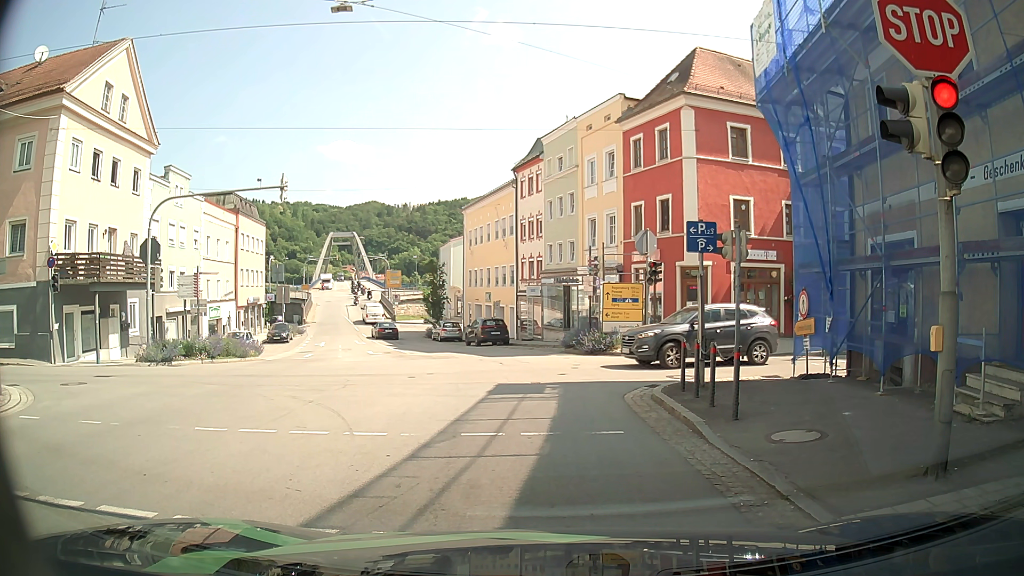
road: tertiary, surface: asphalt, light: Day
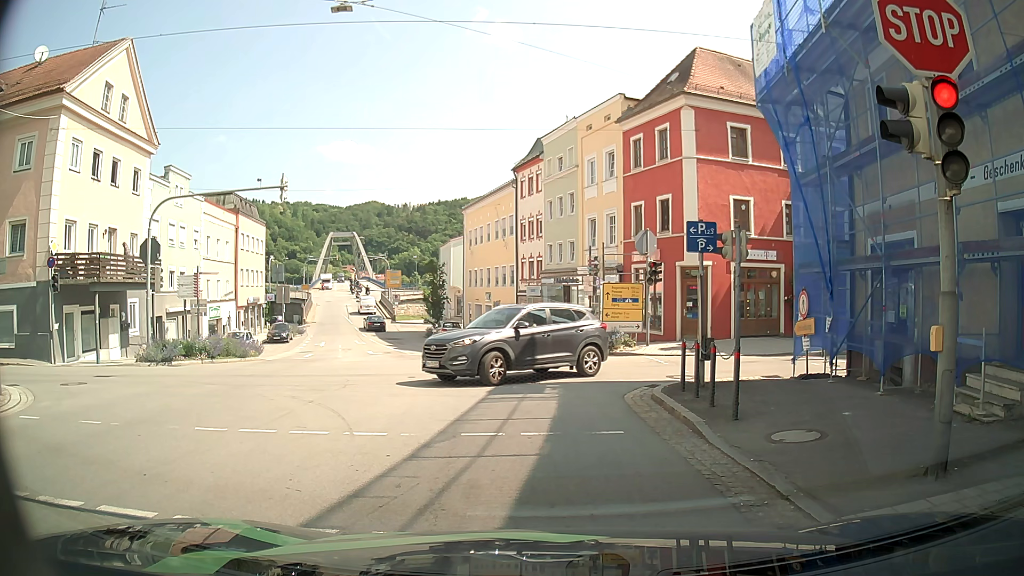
(0.0, 0.0) m; 0°
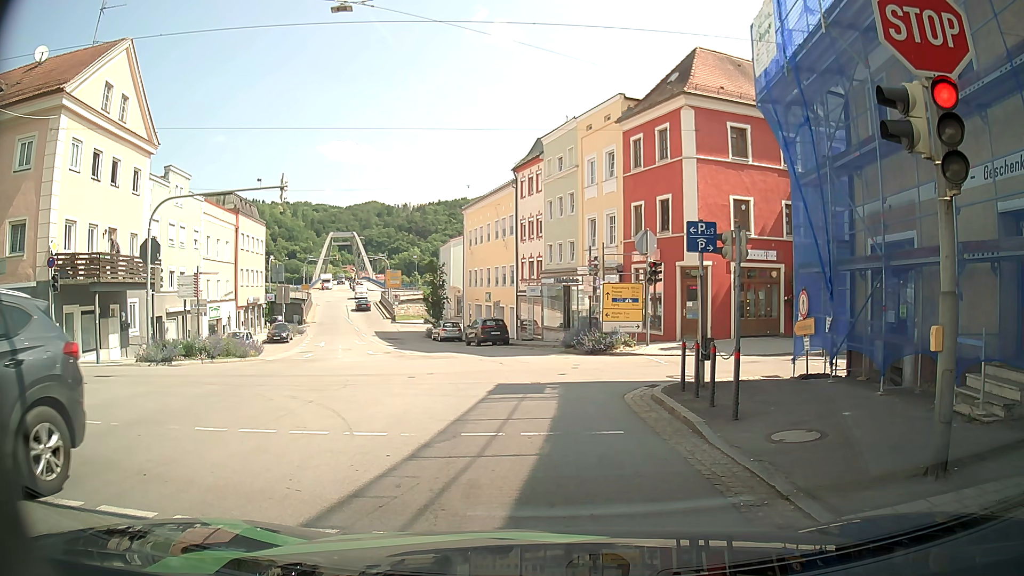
(0.0, 0.0) m; 0°
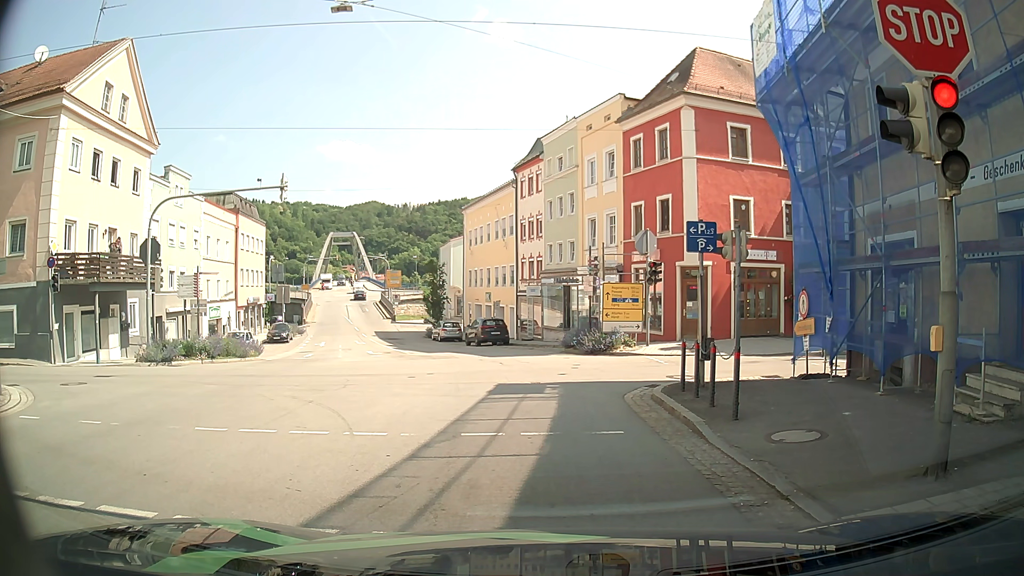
(0.0, 0.0) m; 0°
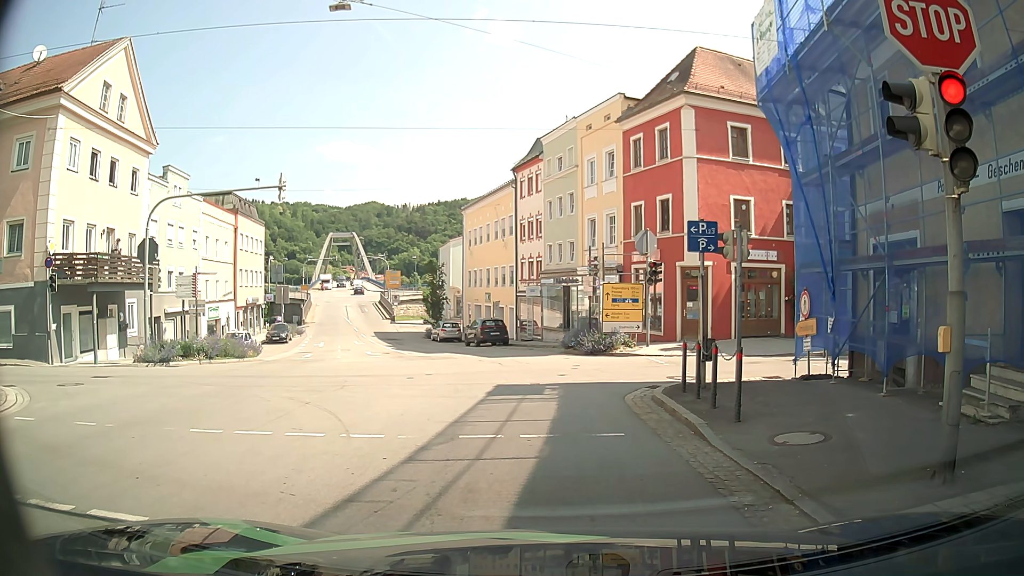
(0.0, +0.1) m; 0°
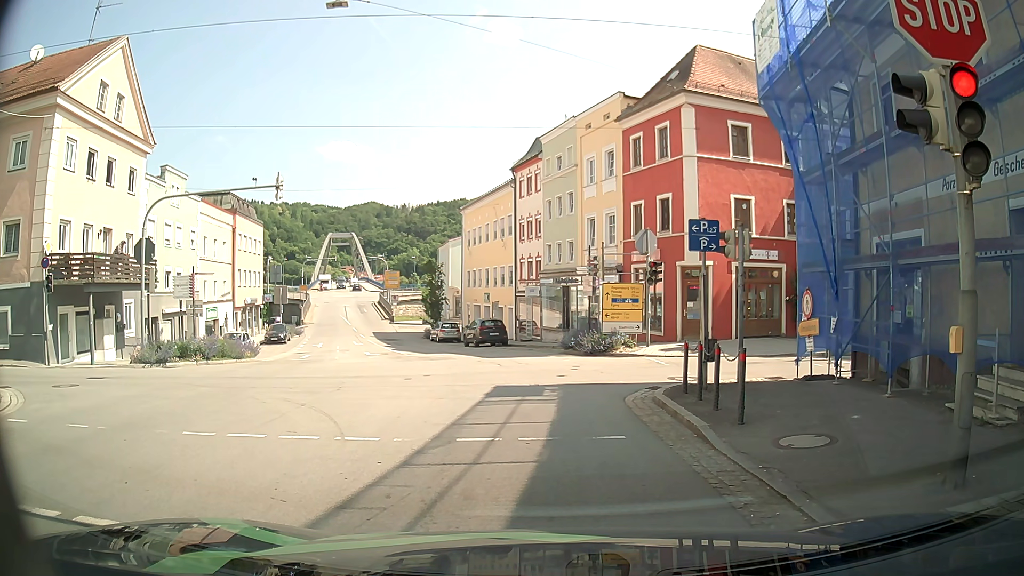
(0.0, +0.2) m; 0°
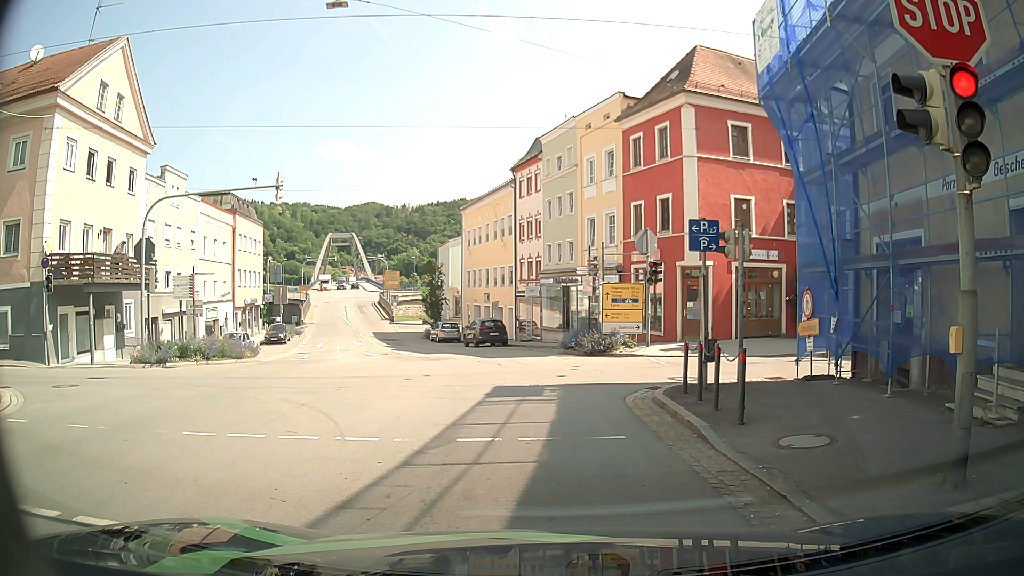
(0.0, 0.0) m; 0°
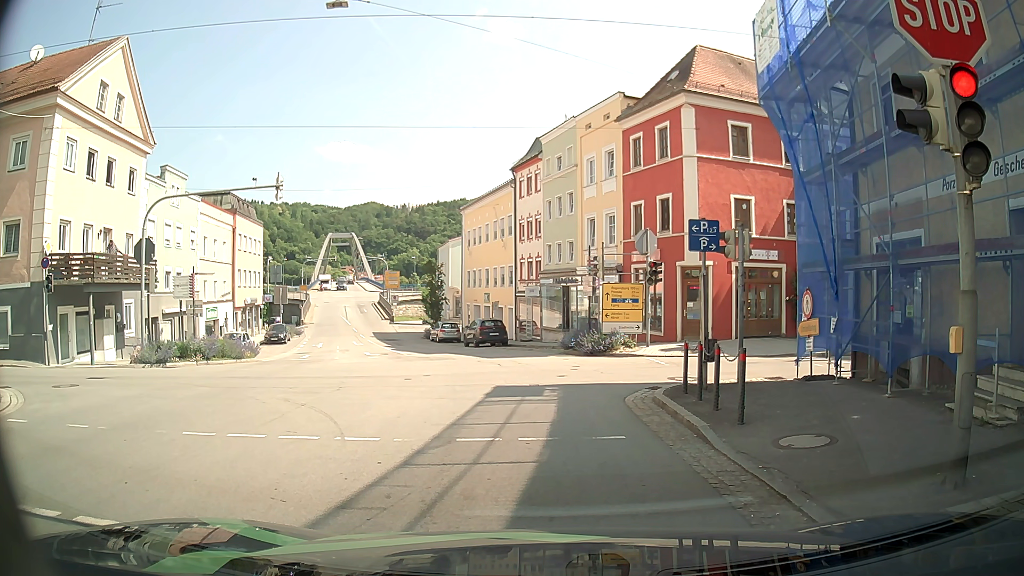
(0.0, 0.0) m; 0°
(+1, +10) (0, +20) (-2, +30) (-5, +39) (-7, +49) (-10, +59) (-13, +68) (-16, +78) (-18, +87) (-20, +97) m
